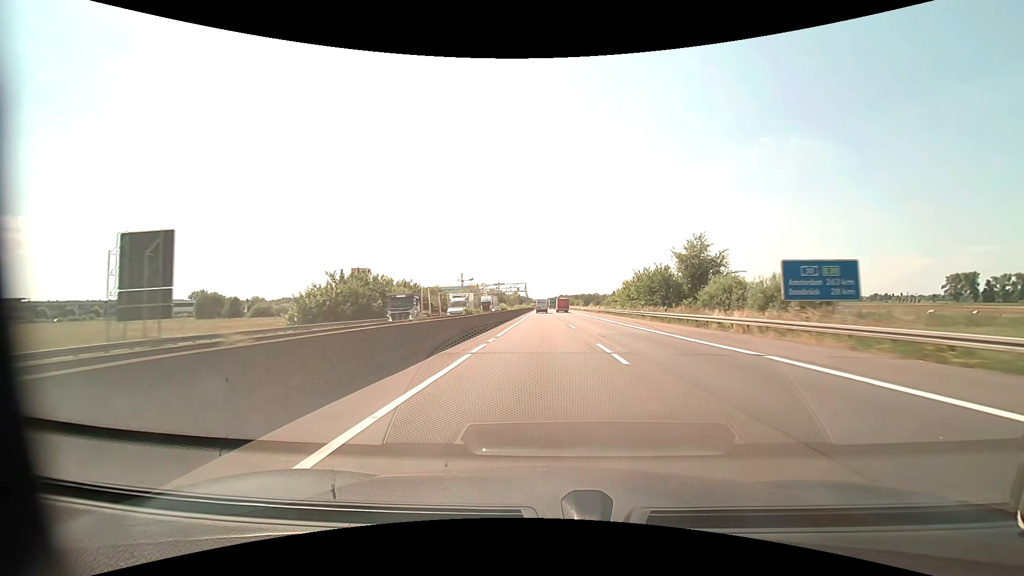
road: motorway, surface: asphalt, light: Day
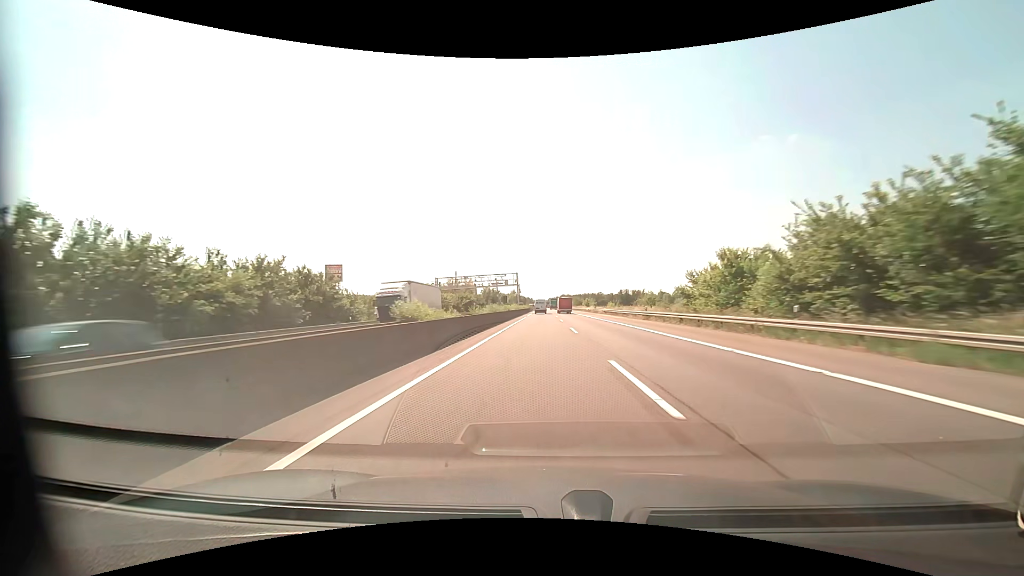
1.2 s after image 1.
(+0.1, +41.2) m; 0°
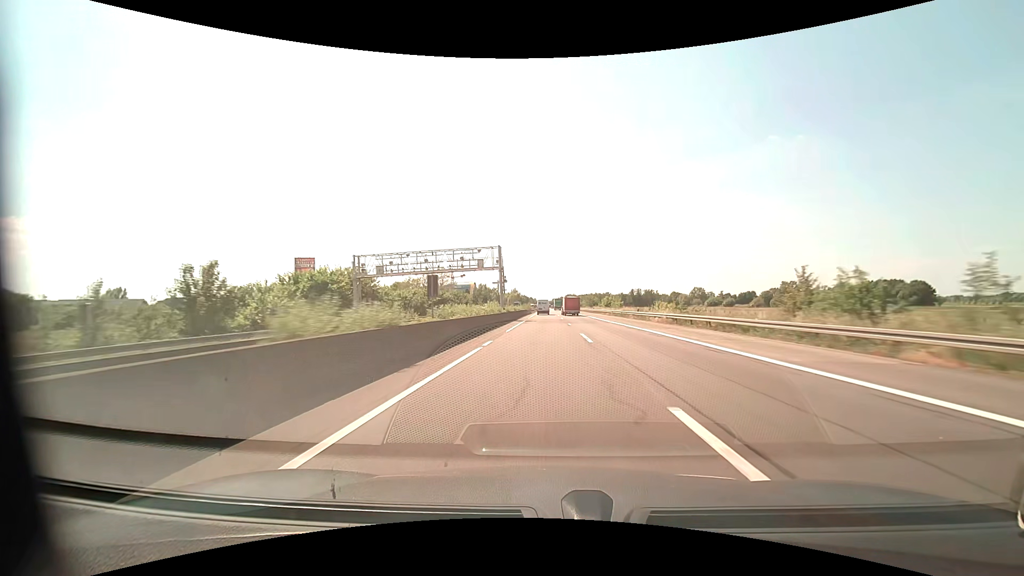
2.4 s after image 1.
(-0.4, +41.2) m; -1°
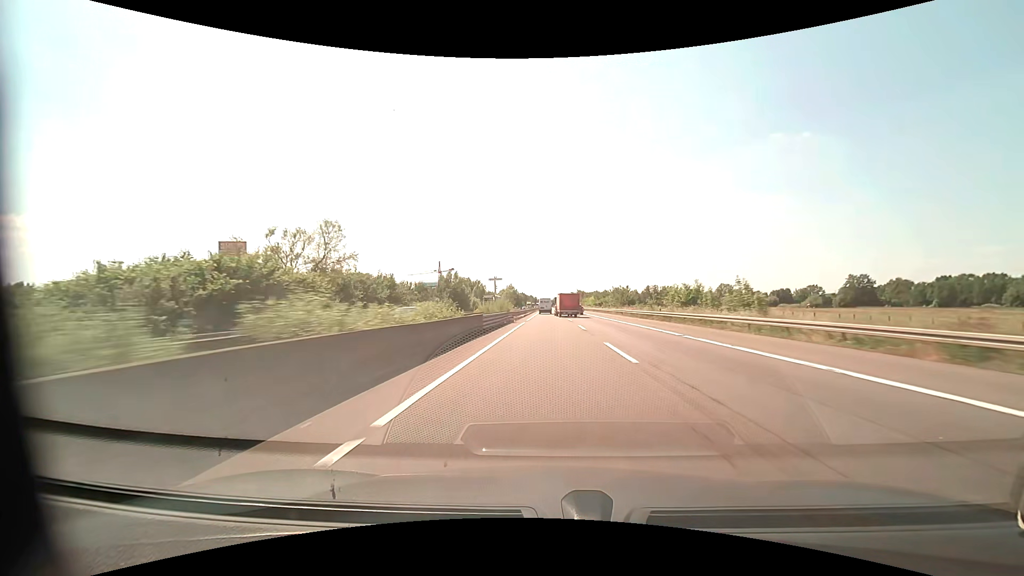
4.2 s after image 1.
(-0.1, +60.7) m; 0°
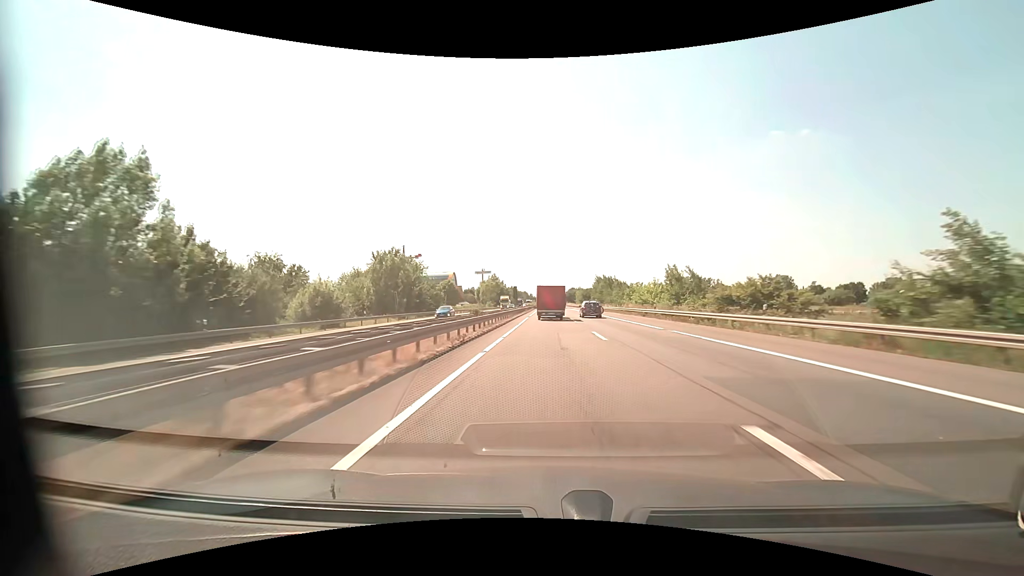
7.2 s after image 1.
(+0.2, +93.3) m; 0°
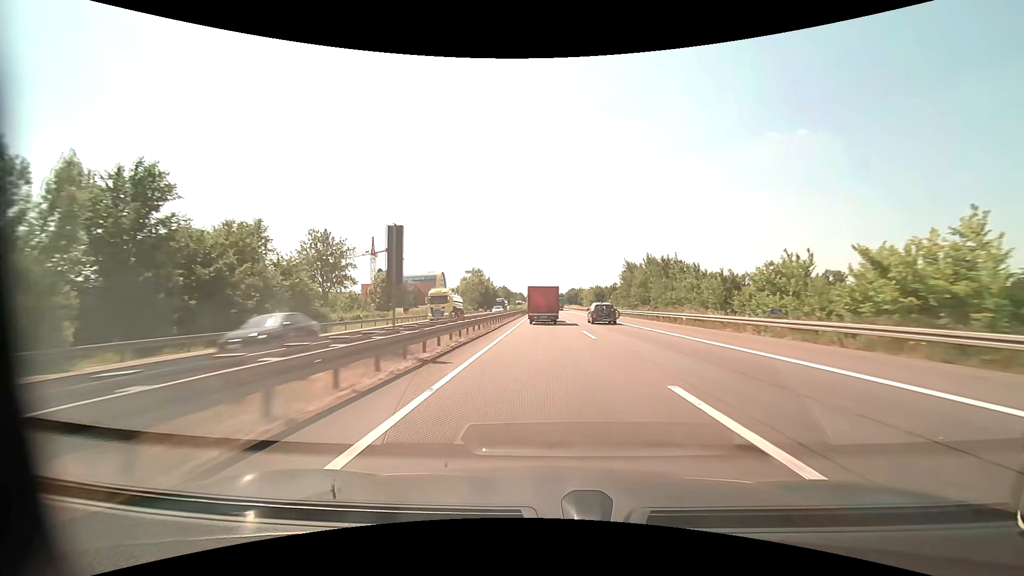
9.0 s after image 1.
(+0.1, +50.7) m; 0°
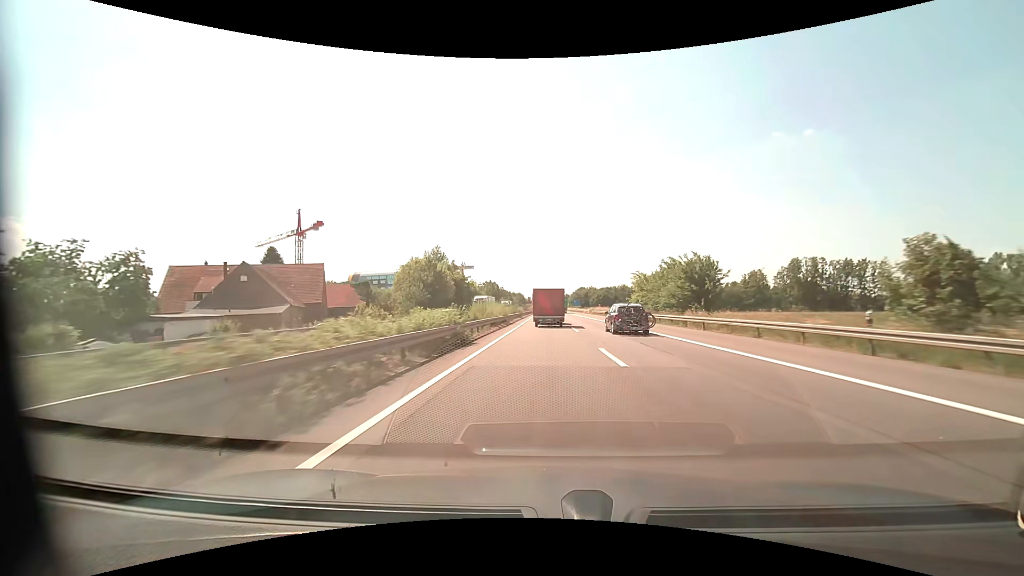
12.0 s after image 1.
(-0.1, +81.5) m; 0°
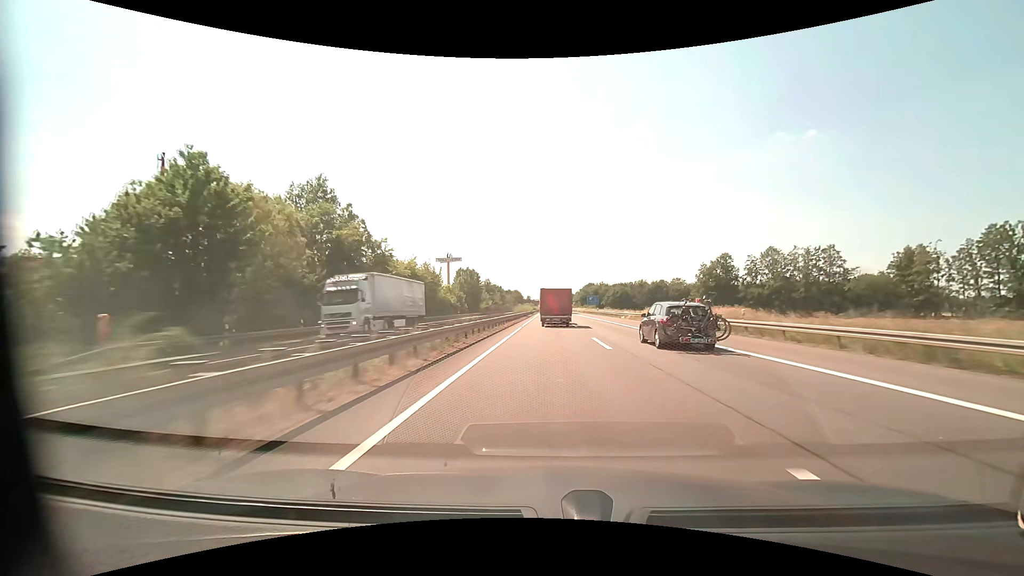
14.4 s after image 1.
(-0.3, +66.1) m; 0°
(0, +10) (0, +20) (0, +30) (0, +40) (0, +50) (0, +60) (0, +70) (0, +80) (0, +90) (0, +100) m
